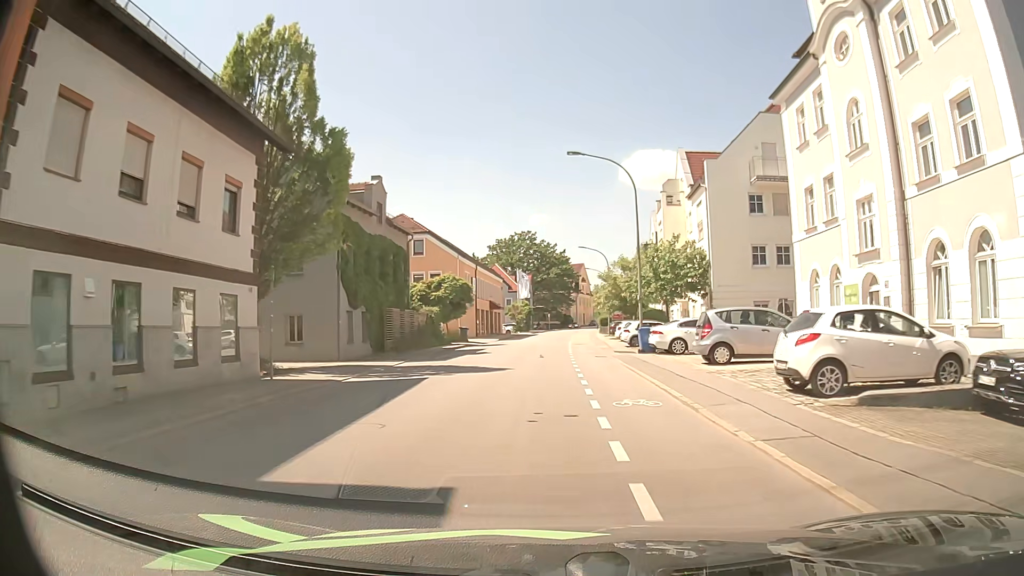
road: tertiary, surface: asphalt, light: Day
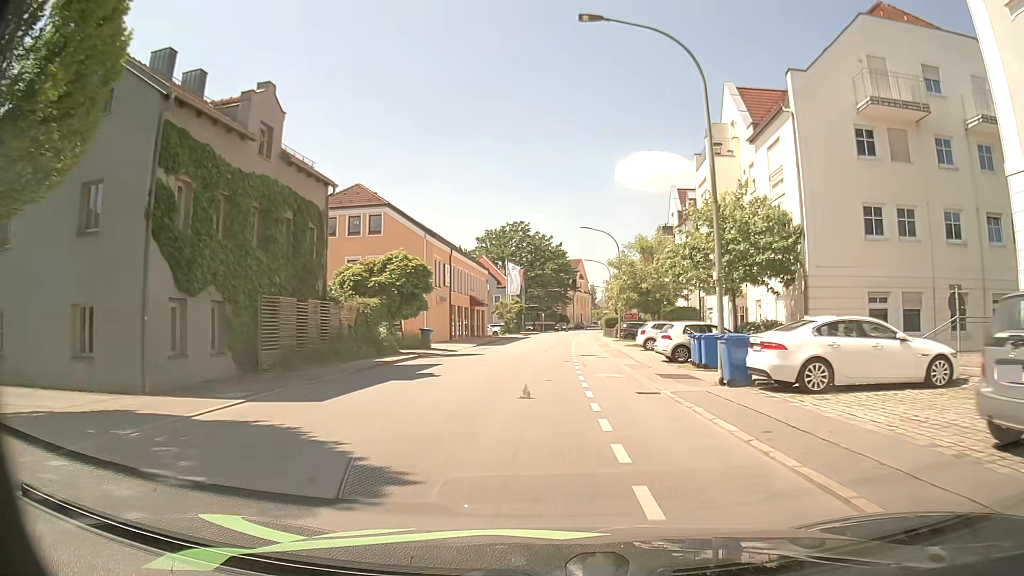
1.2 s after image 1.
(-0.2, +14.0) m; 0°
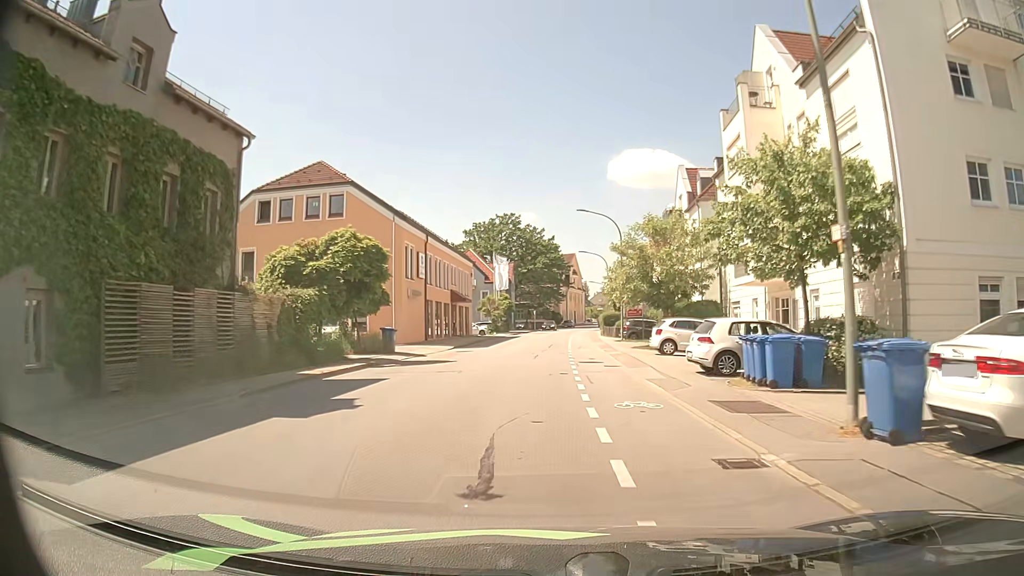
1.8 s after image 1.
(+0.1, +7.1) m; 0°
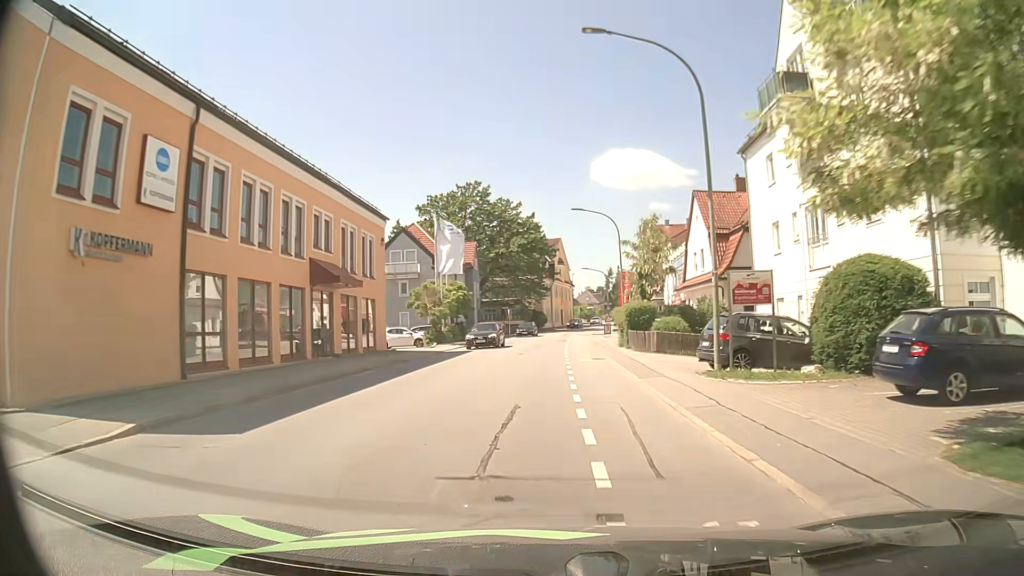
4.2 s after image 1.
(+0.7, +28.5) m; +2°
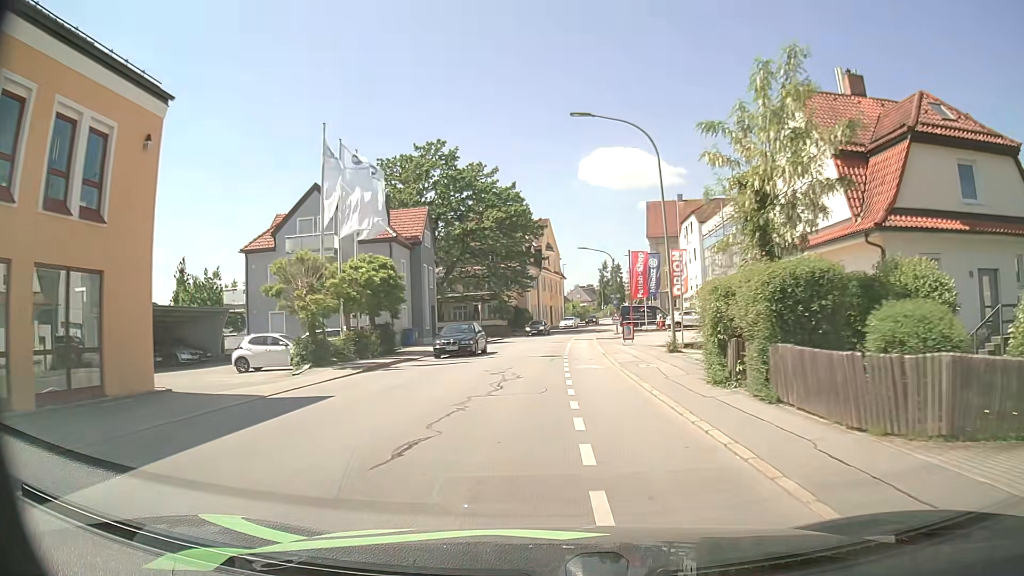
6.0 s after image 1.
(+0.1, +21.3) m; +1°
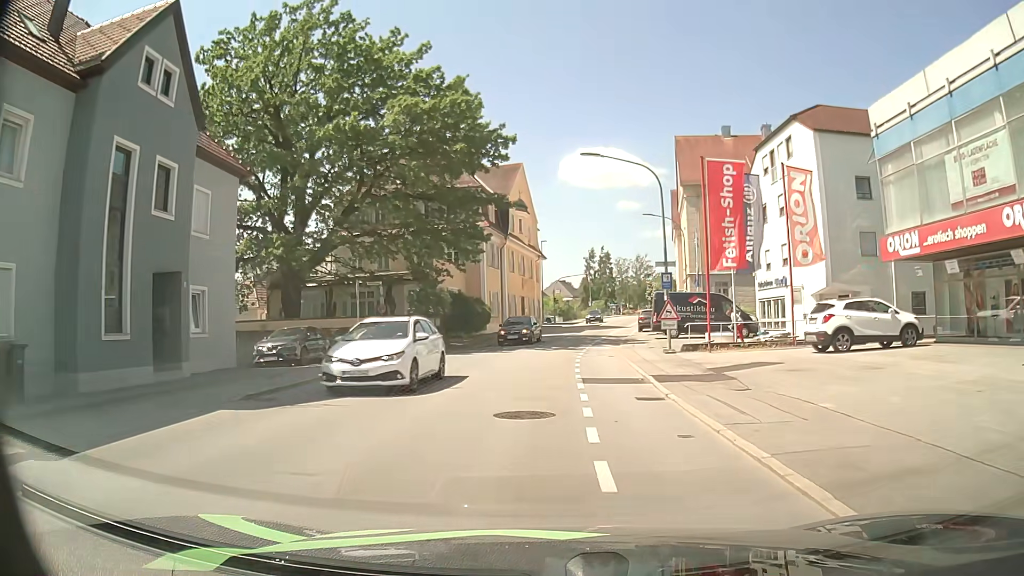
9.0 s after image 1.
(+0.5, +33.1) m; +3°
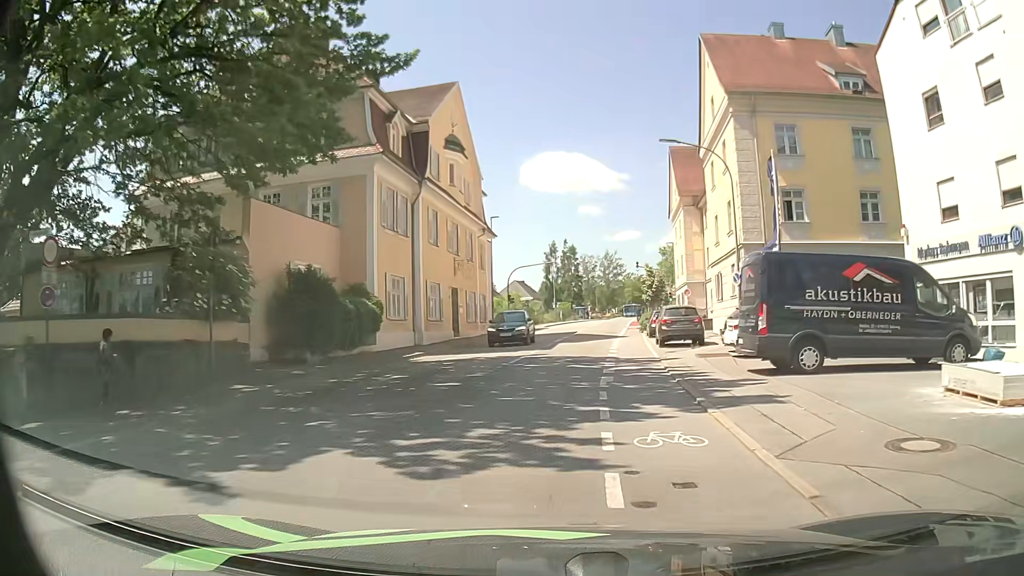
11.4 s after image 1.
(+0.4, +22.6) m; +3°
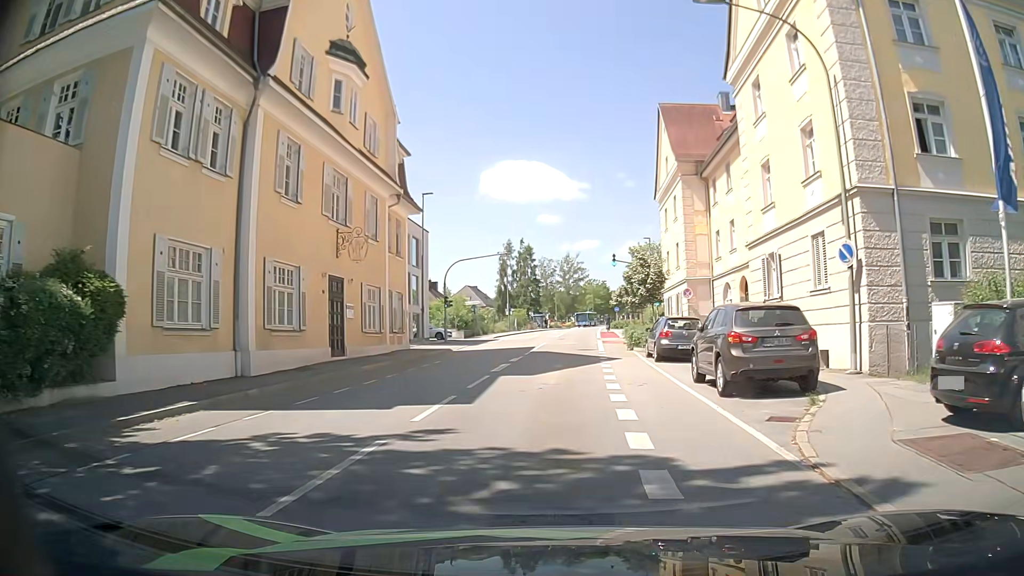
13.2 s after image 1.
(+0.4, +14.6) m; +3°
(0, +10) (+1, +20) (+1, +30) (+2, +40) (+3, +50) (+3, +60) (+4, +70) (+5, +80) (+6, +90) (+7, +100) m
